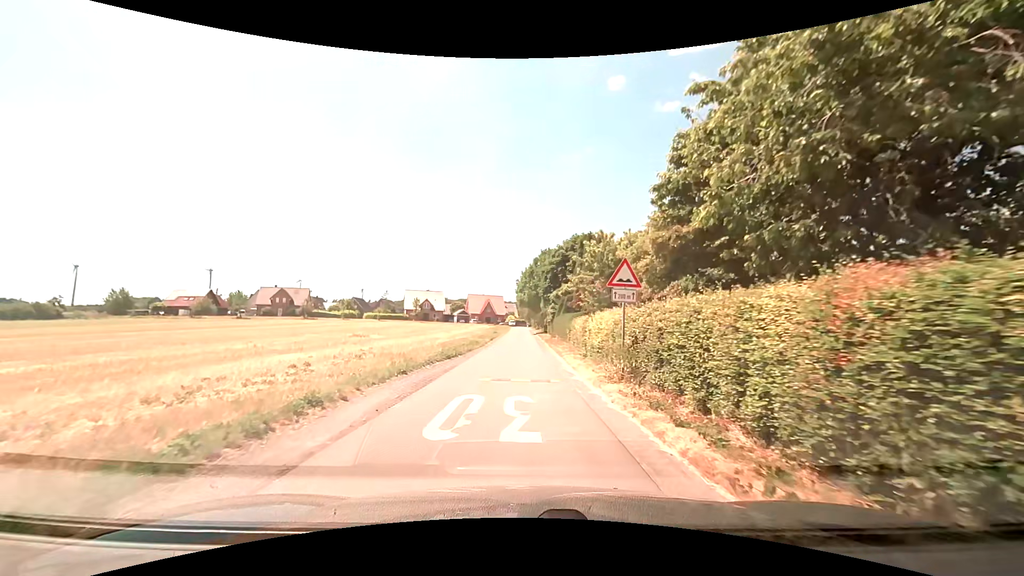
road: residential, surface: asphalt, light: Day
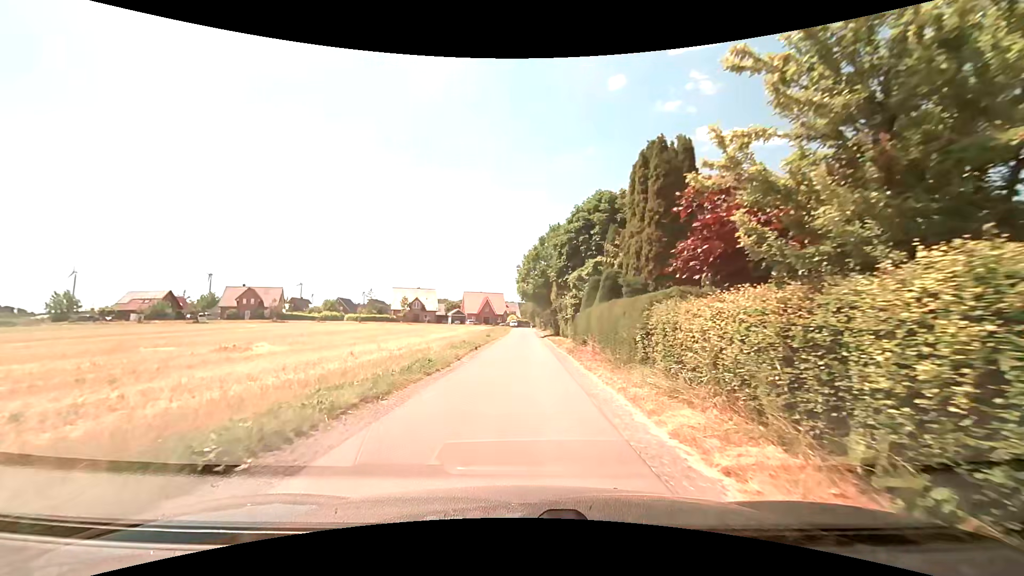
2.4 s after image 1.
(-0.1, +17.6) m; 0°
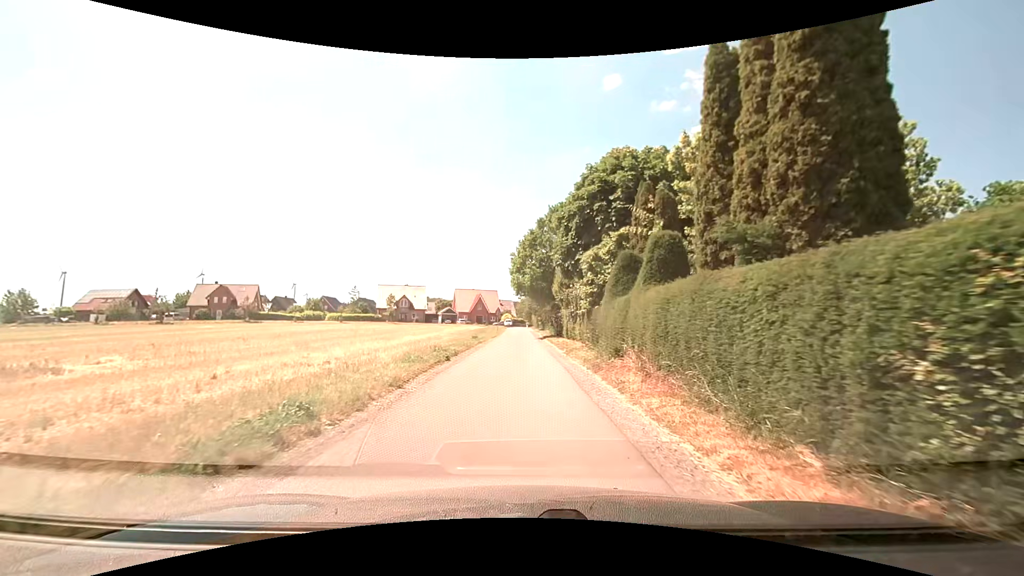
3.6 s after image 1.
(0.0, +8.8) m; 0°
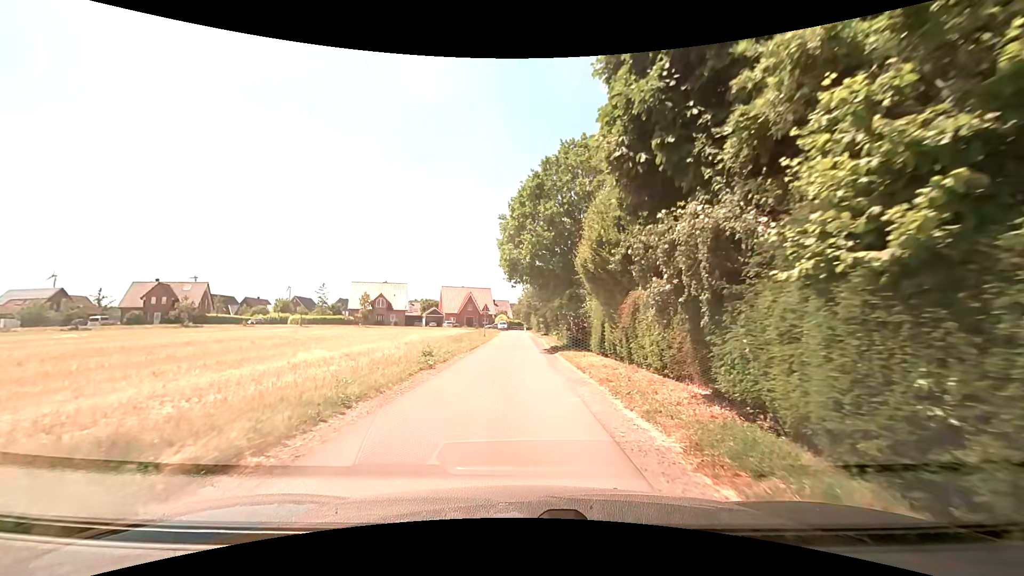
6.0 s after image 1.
(+0.2, +17.5) m; 0°
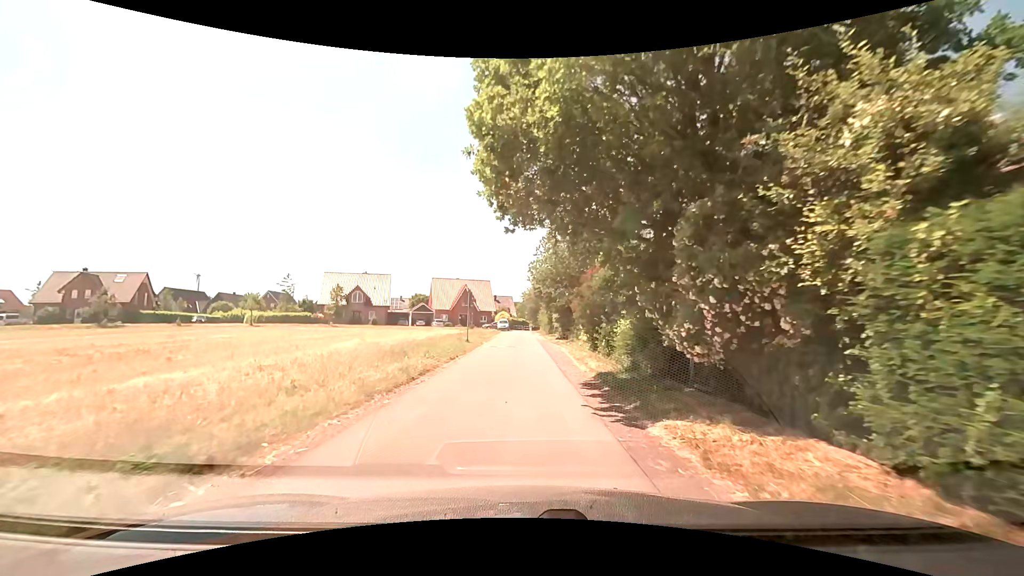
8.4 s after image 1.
(+0.1, +17.6) m; 0°
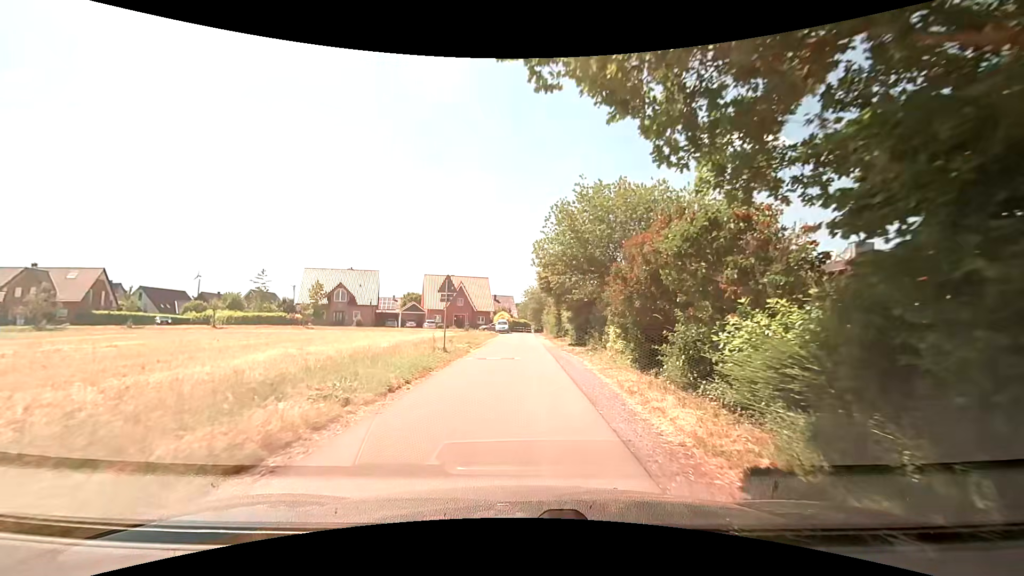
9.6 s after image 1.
(0.0, +8.8) m; +1°
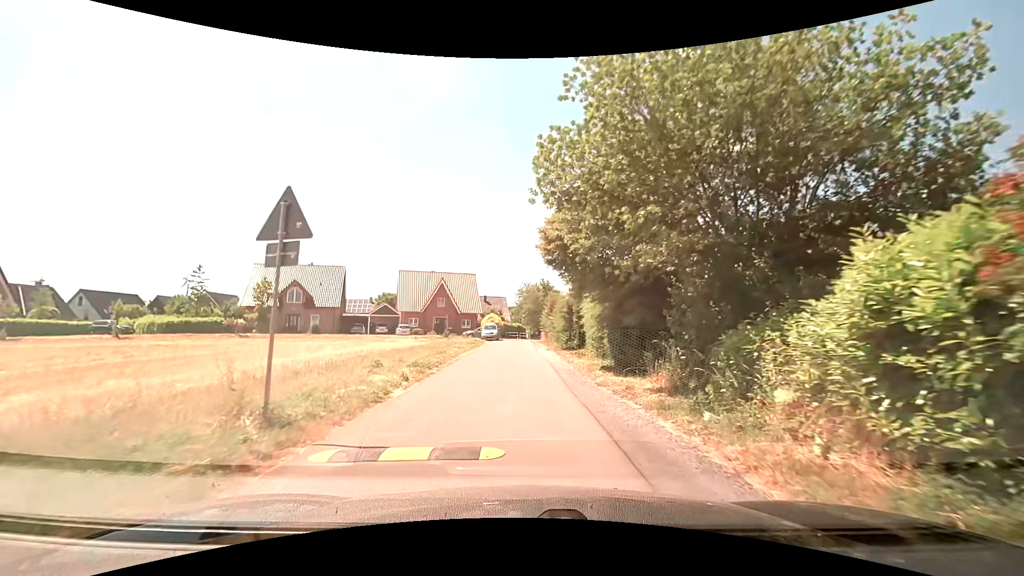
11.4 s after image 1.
(-0.2, +13.2) m; 0°
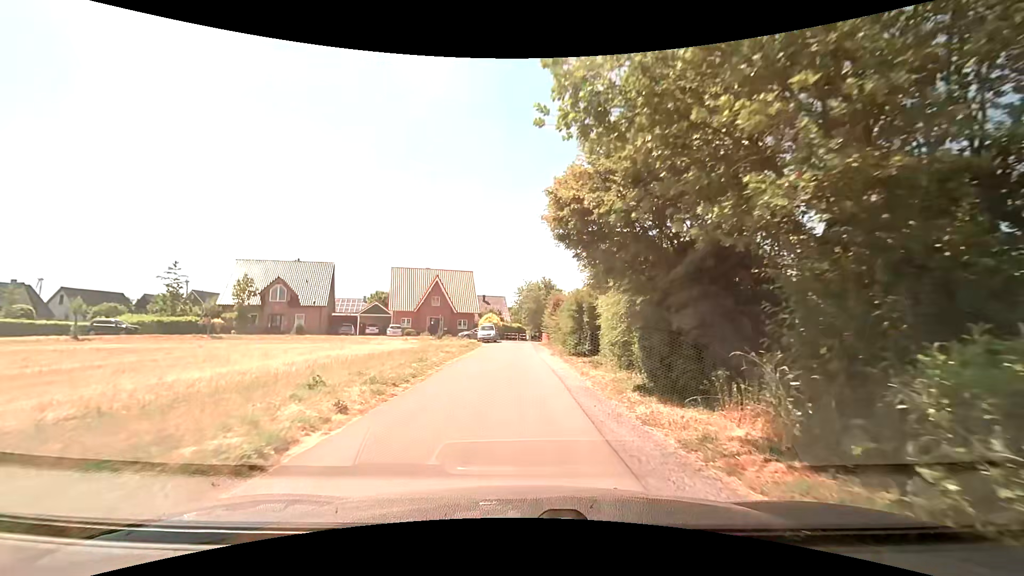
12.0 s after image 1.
(0.0, +4.4) m; 0°
